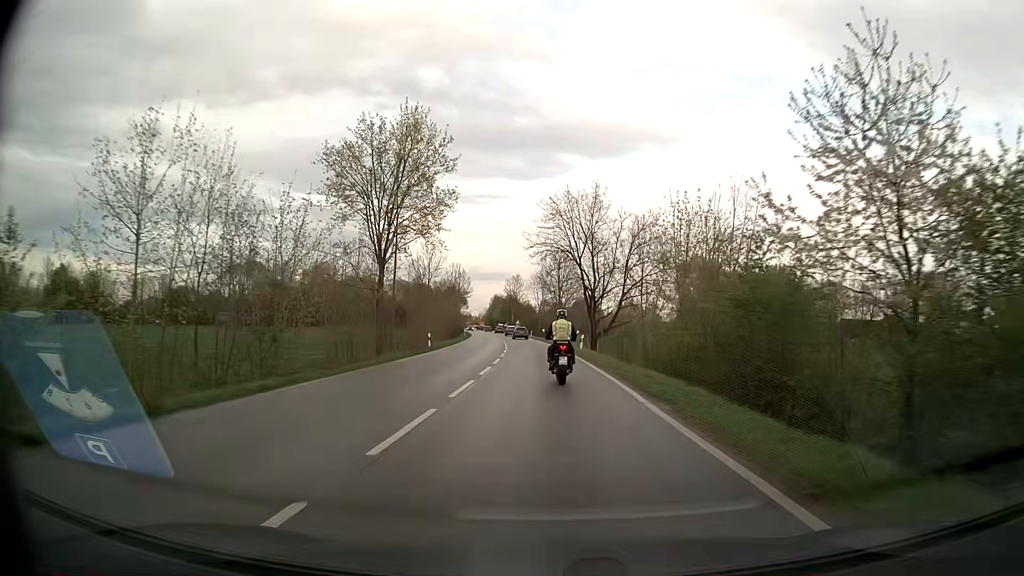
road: secondary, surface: asphalt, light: Day
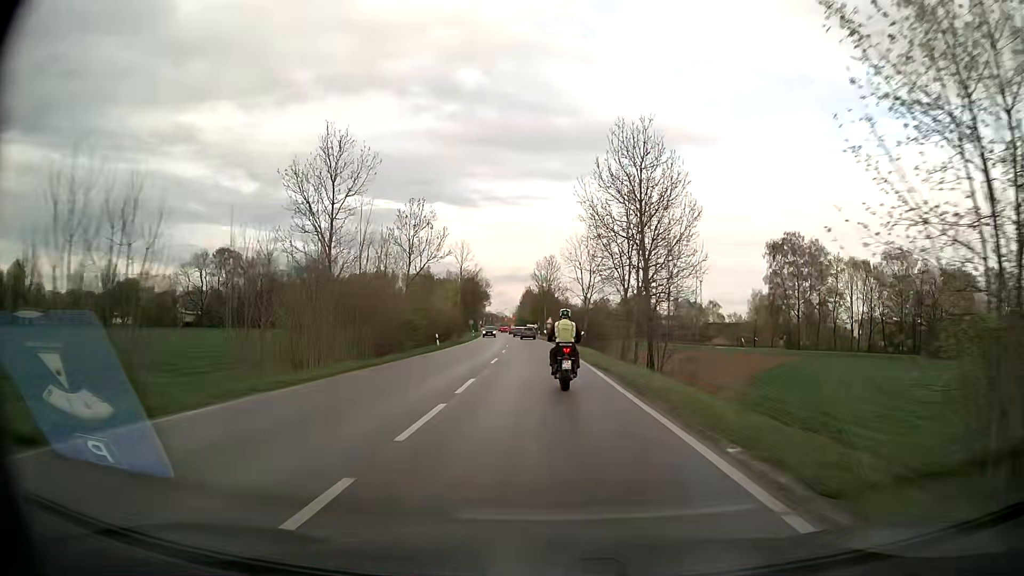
(-1.1, +47.3) m; -3°
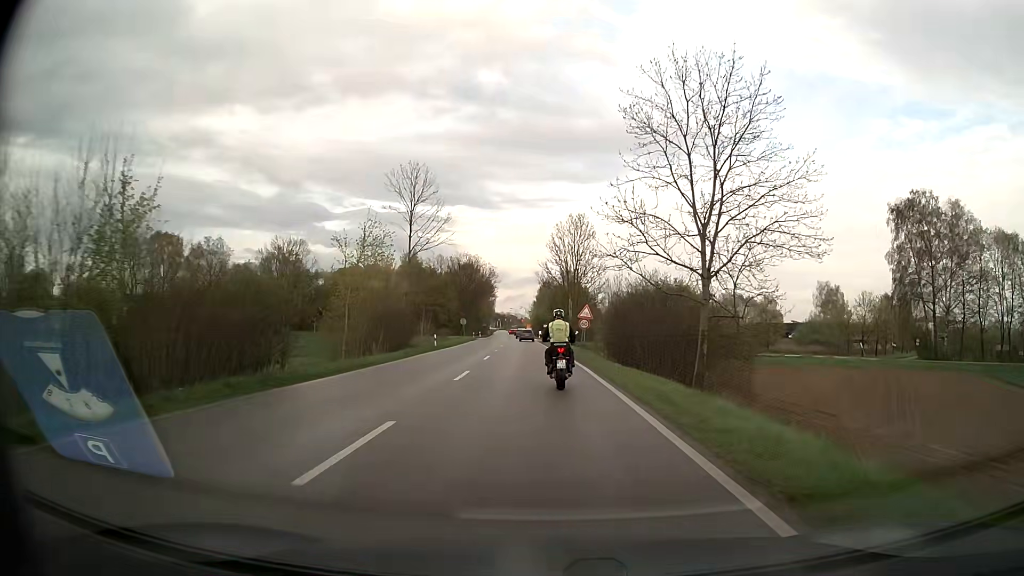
(-0.6, +44.6) m; -2°
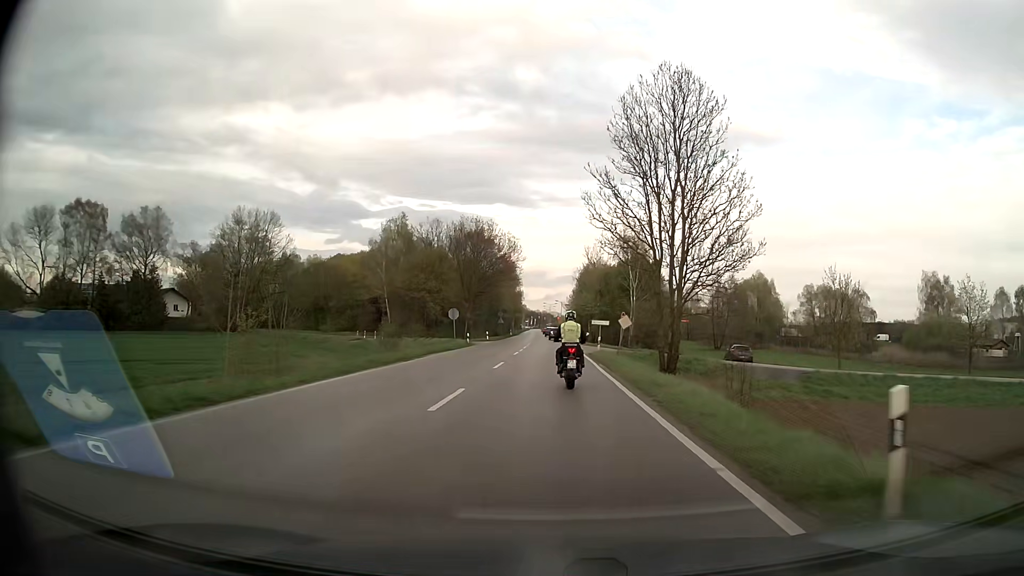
(-0.9, +43.0) m; -3°
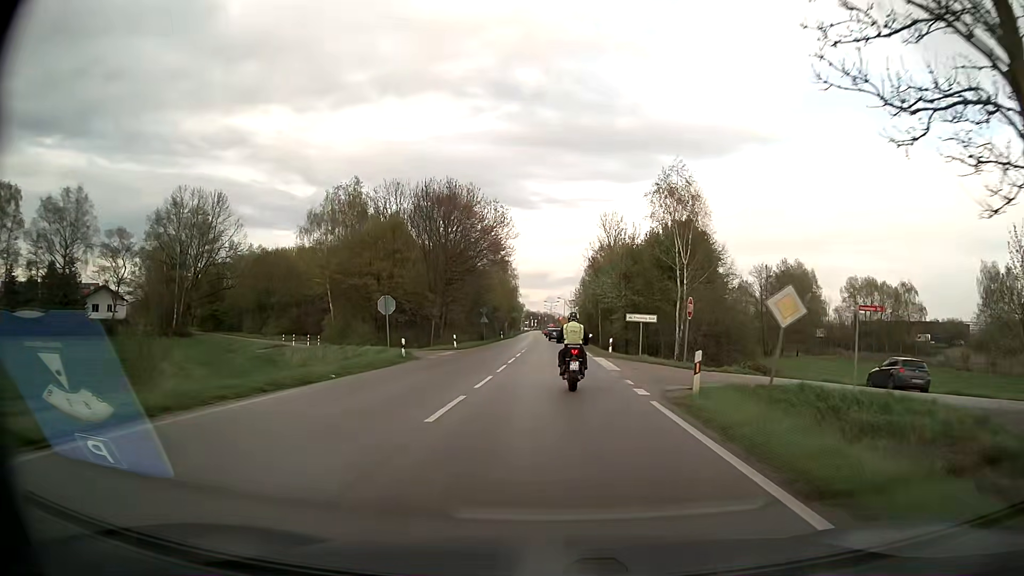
(0.0, +25.4) m; 0°
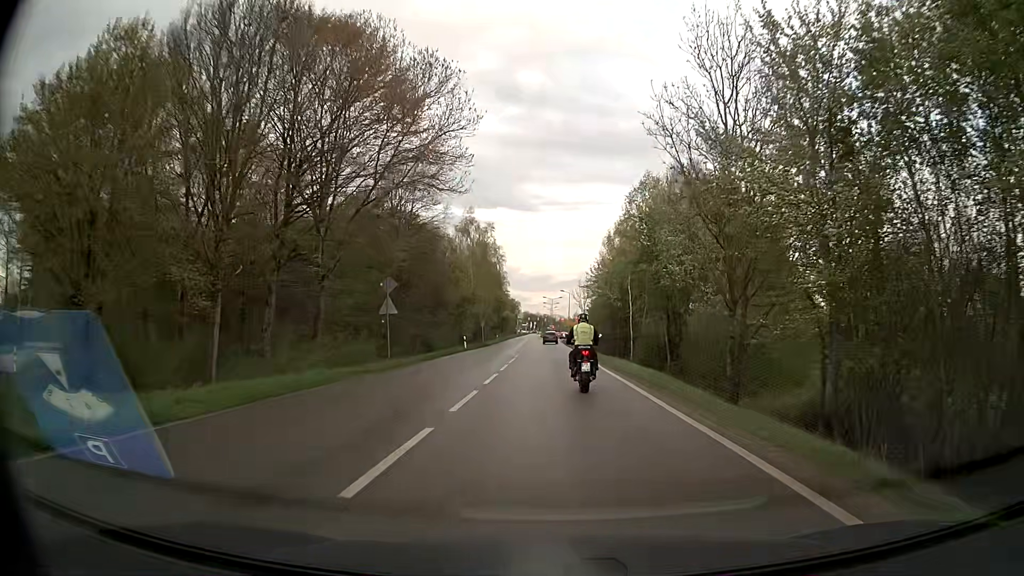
(+0.2, +40.4) m; 0°
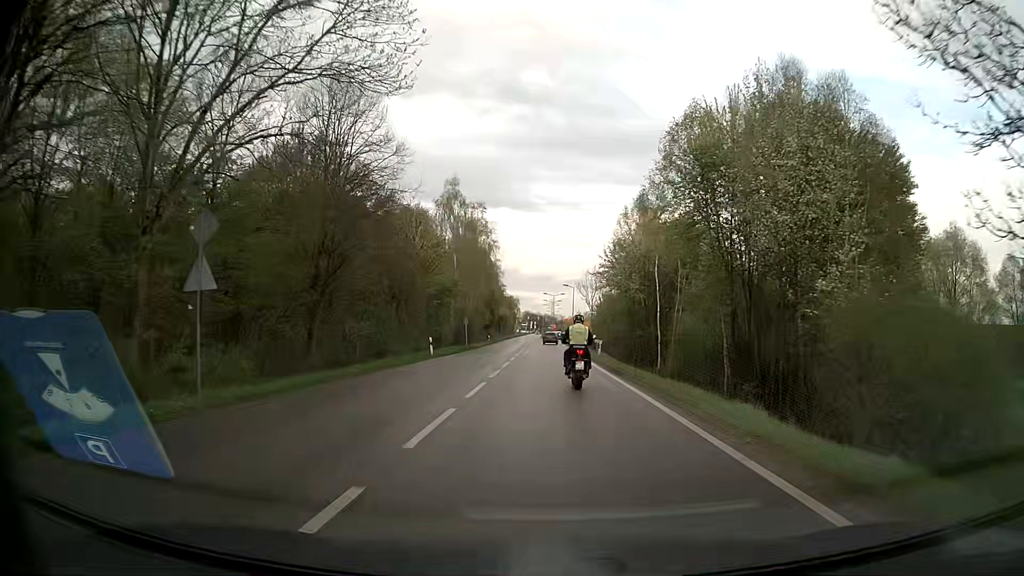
(0.0, +15.8) m; 0°
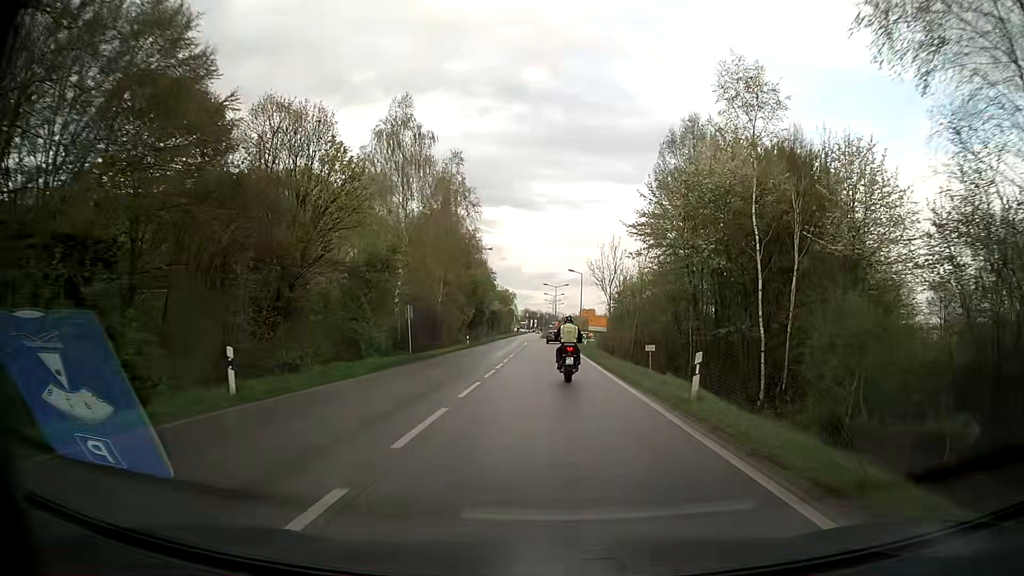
(+0.1, +24.3) m; 0°
